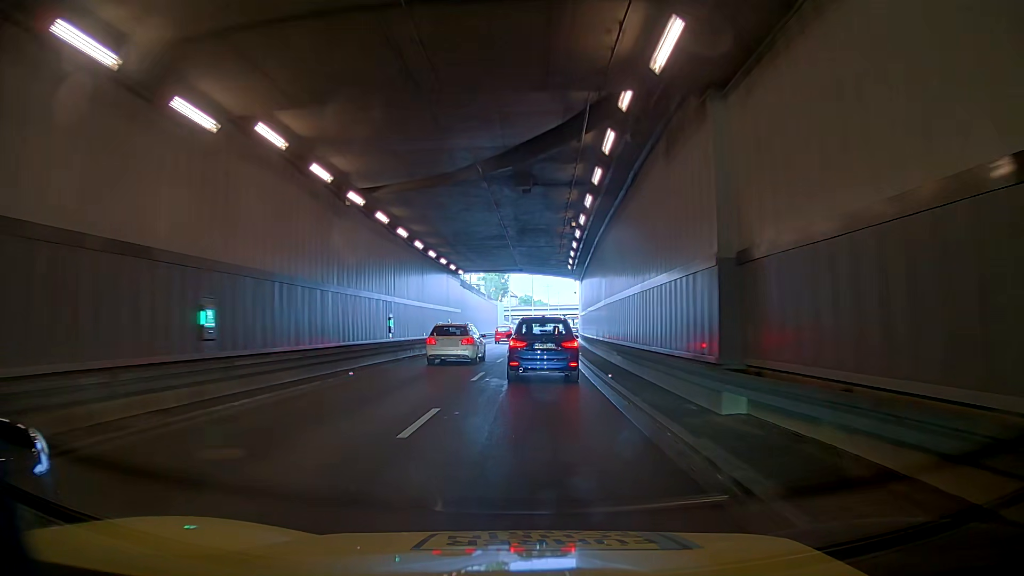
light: Day
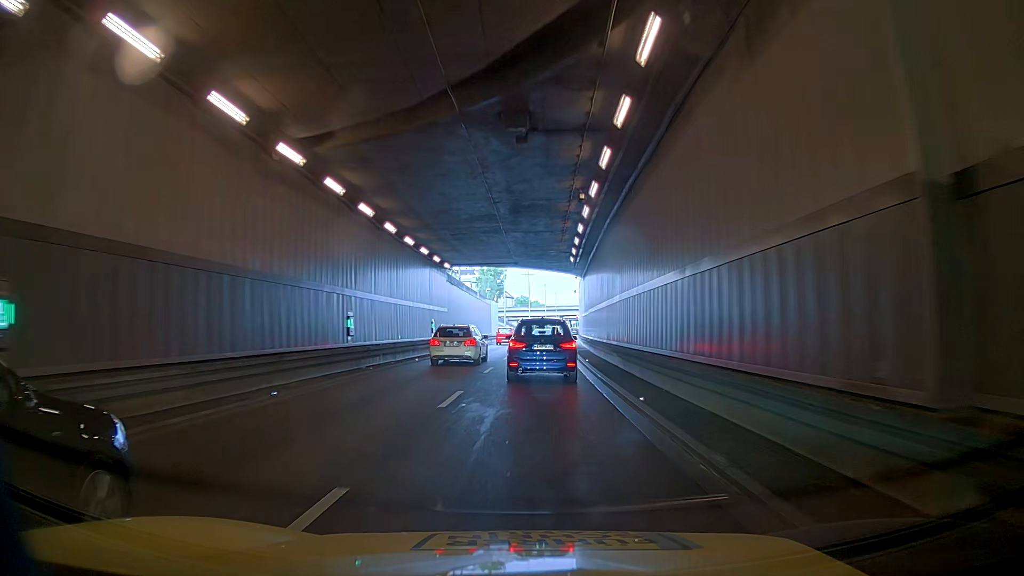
(0.0, +5.6) m; +2°
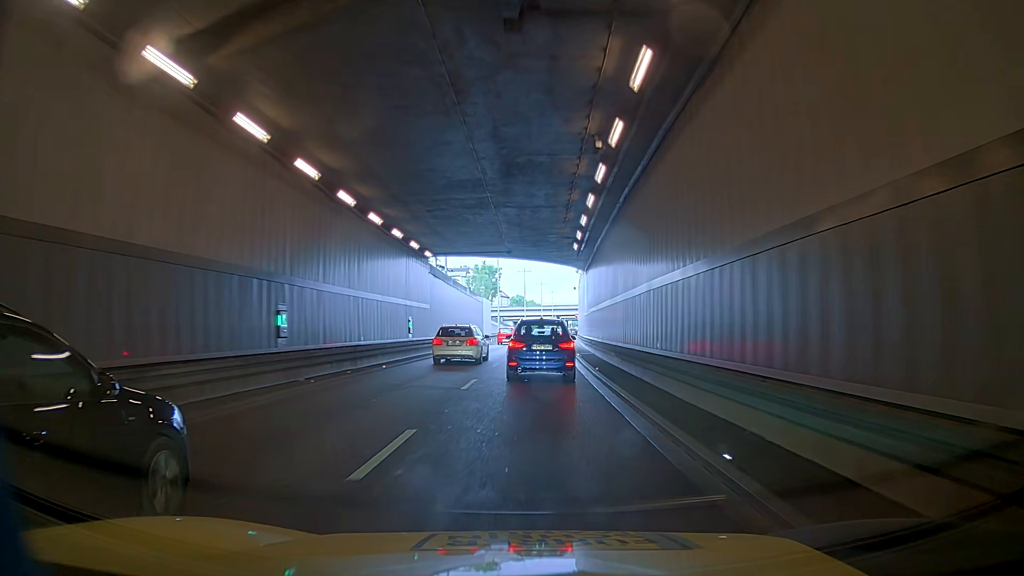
(+0.2, +5.7) m; +1°
